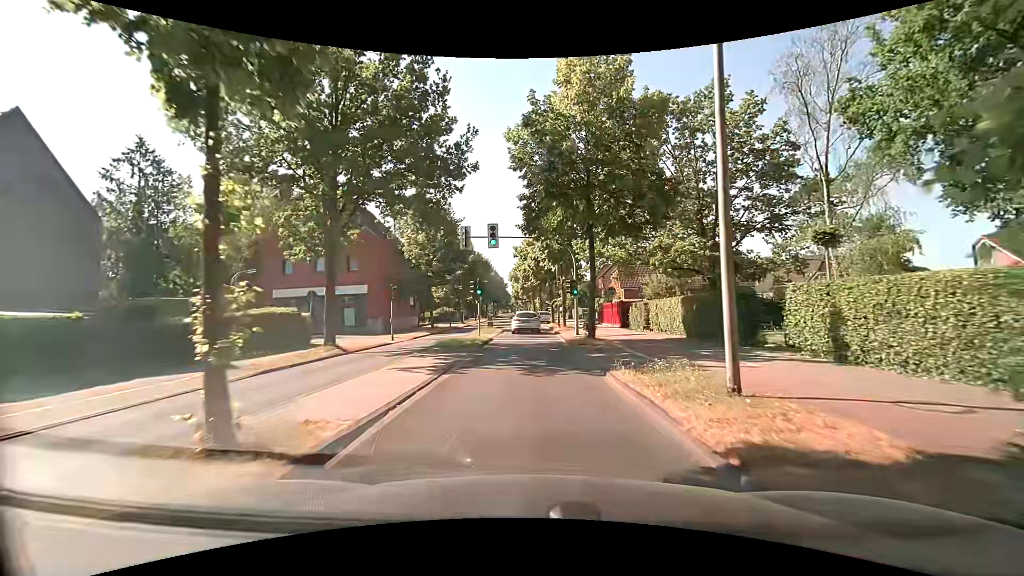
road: tertiary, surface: asphalt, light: Day
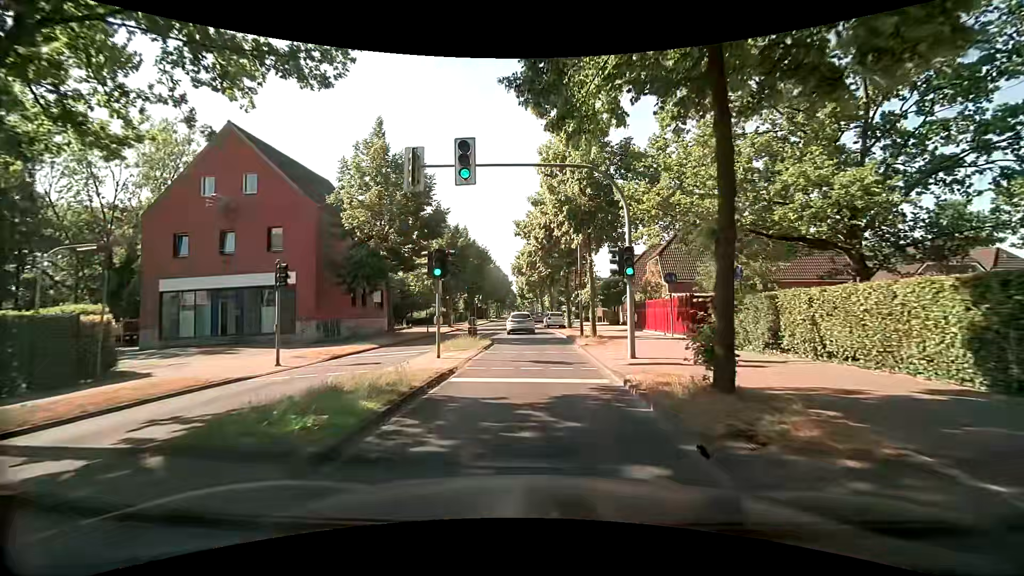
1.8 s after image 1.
(+0.2, +14.2) m; 0°
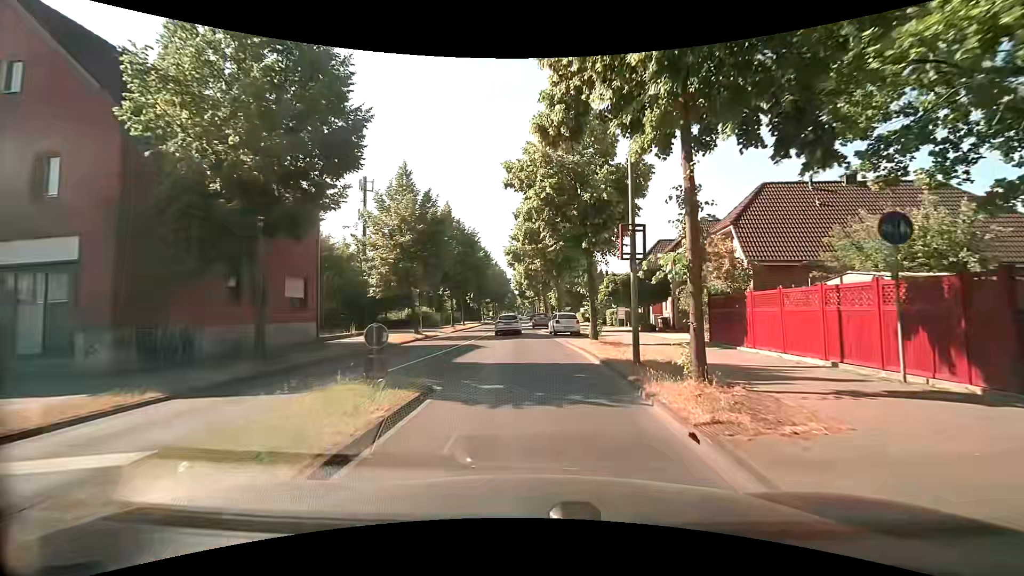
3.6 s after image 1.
(0.0, +13.9) m; 0°
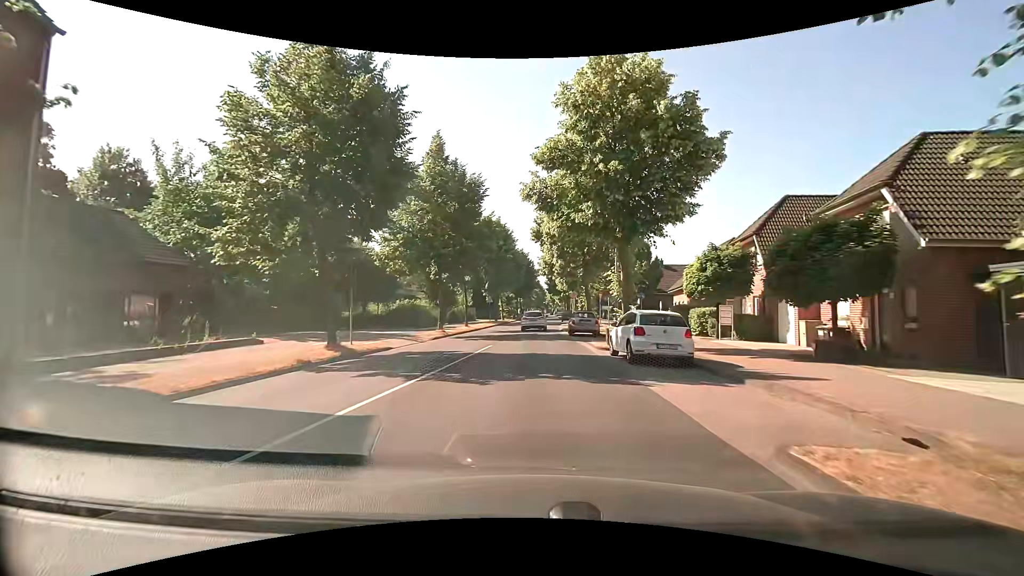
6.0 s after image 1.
(-0.4, +18.2) m; -3°
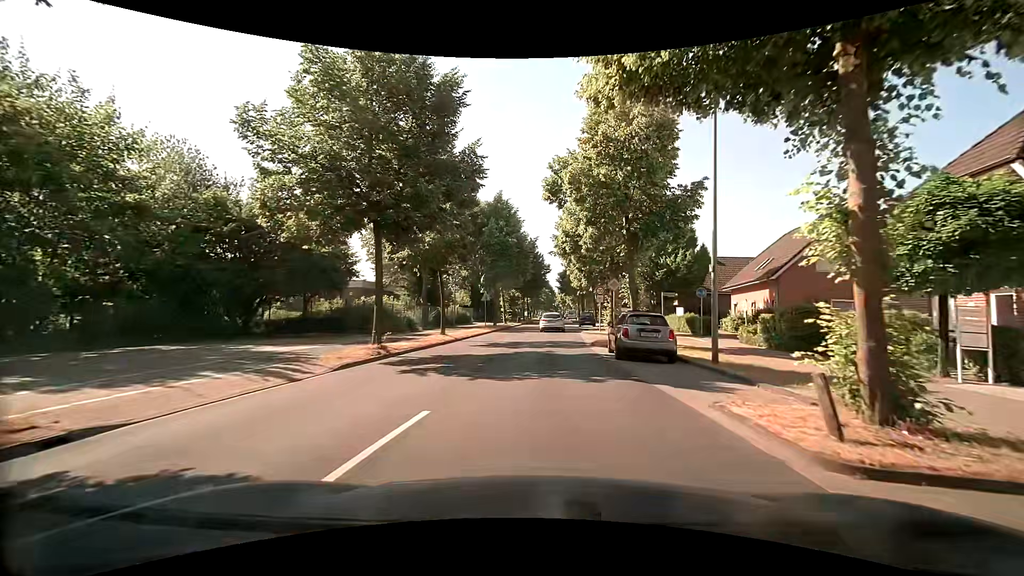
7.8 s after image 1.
(-0.3, +13.6) m; -2°
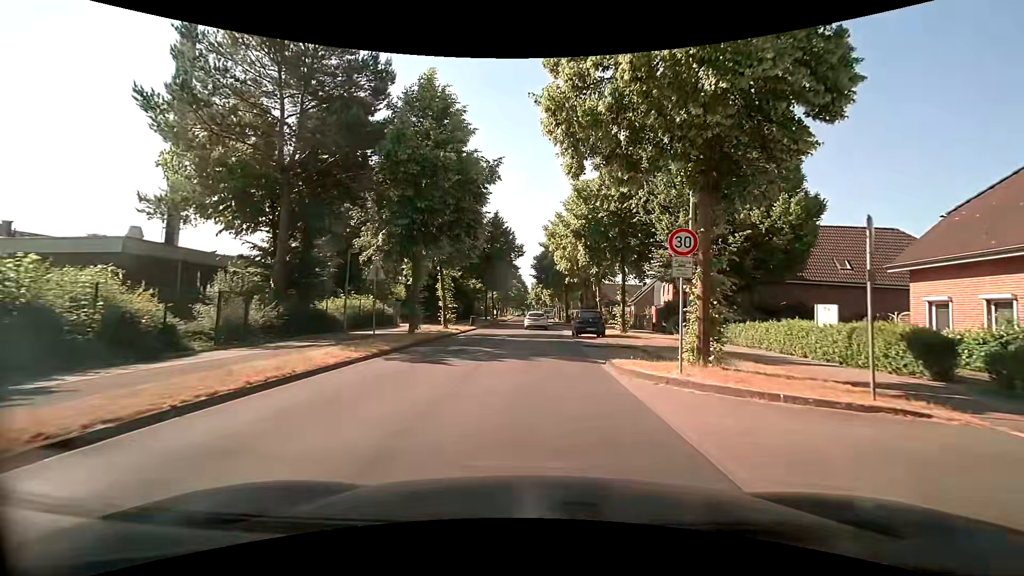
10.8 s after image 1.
(+0.5, +23.0) m; +2°
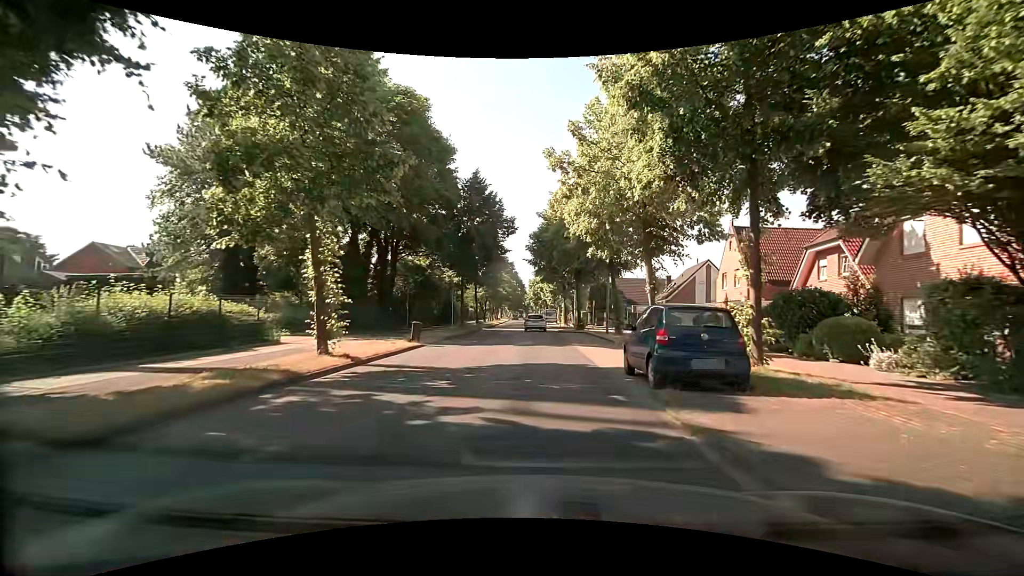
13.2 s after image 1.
(+0.4, +18.4) m; +1°
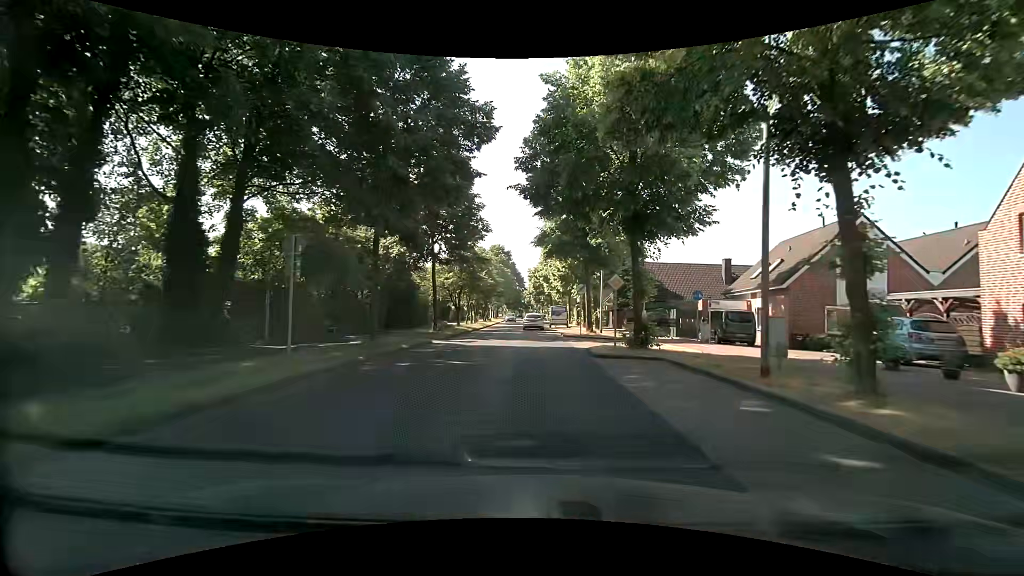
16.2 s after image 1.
(0.0, +23.1) m; -1°
(0, +10) (+1, +20) (+1, +30) (+1, +40) (+1, +50) (+1, +60) (+1, +70) (+1, +80) (+1, +90) (+1, +100) m
